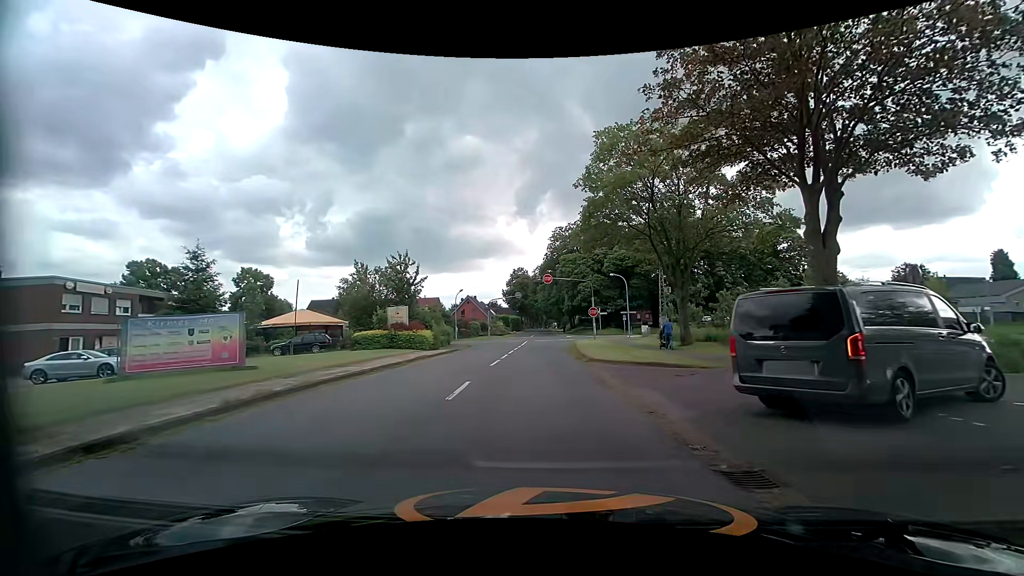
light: Day
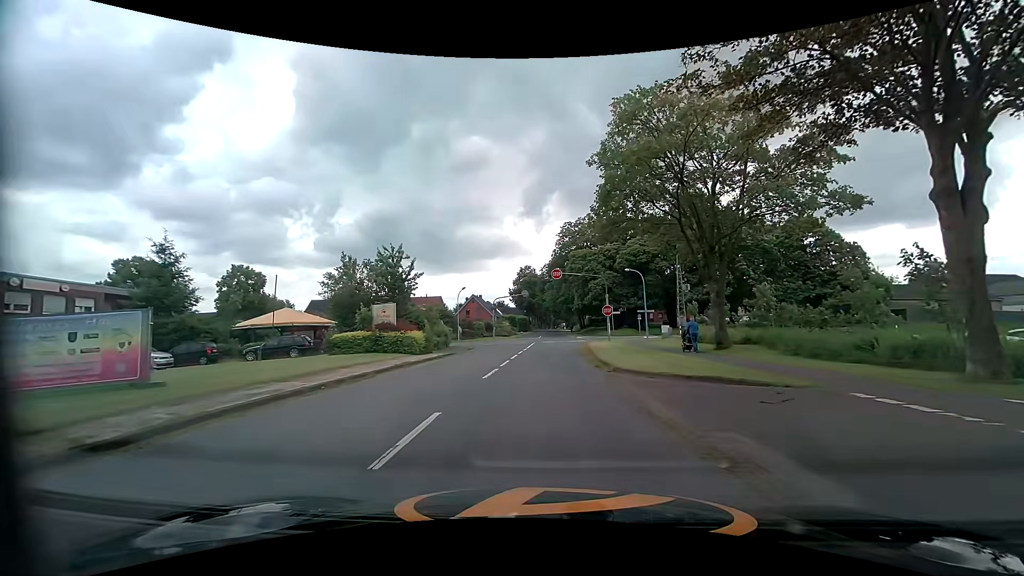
(0.0, +4.8) m; 0°
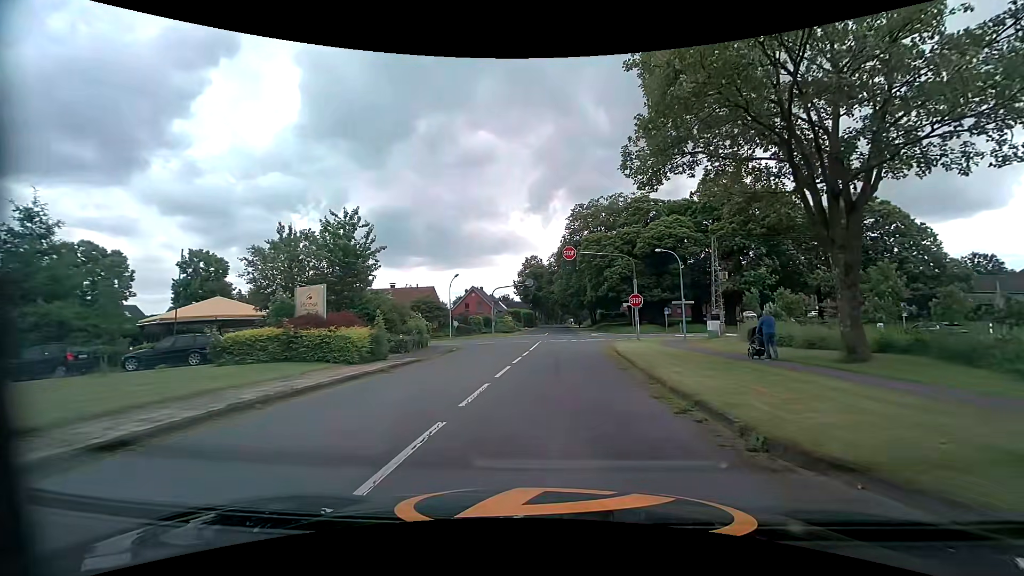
(0.0, +10.3) m; +1°
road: tertiary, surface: asphalt
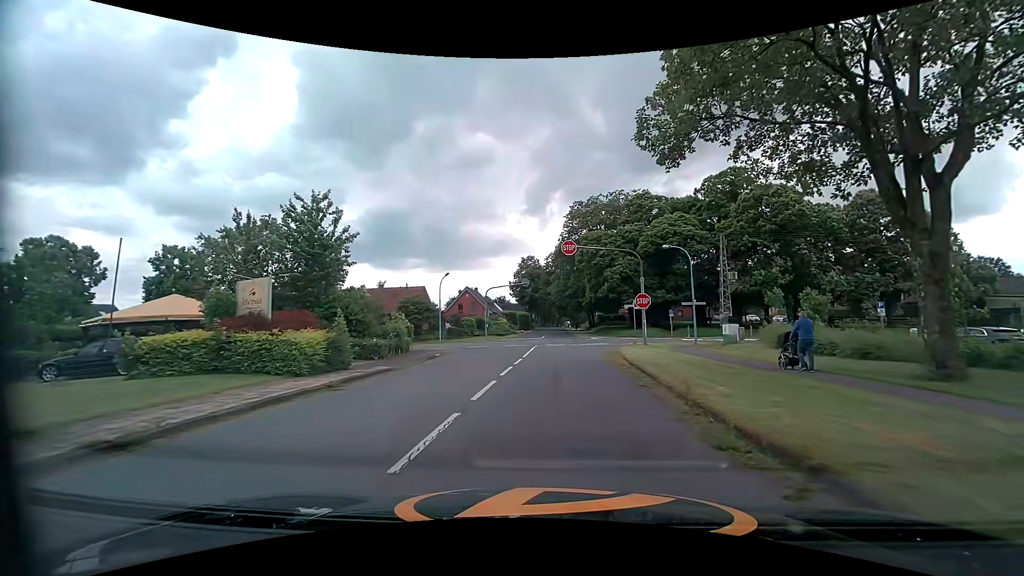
(0.0, +3.6) m; 0°
